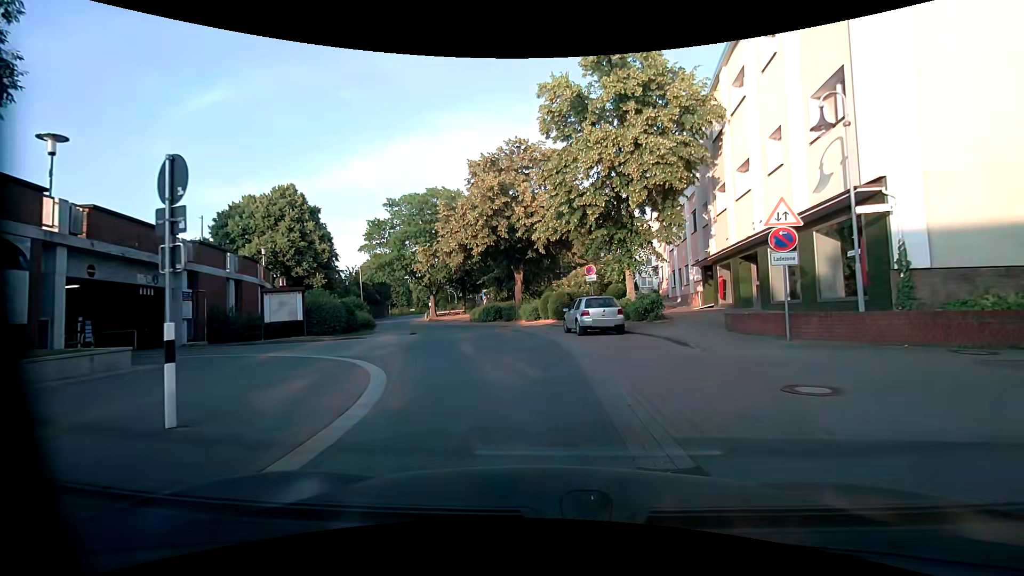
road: residential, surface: paving_stones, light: Day
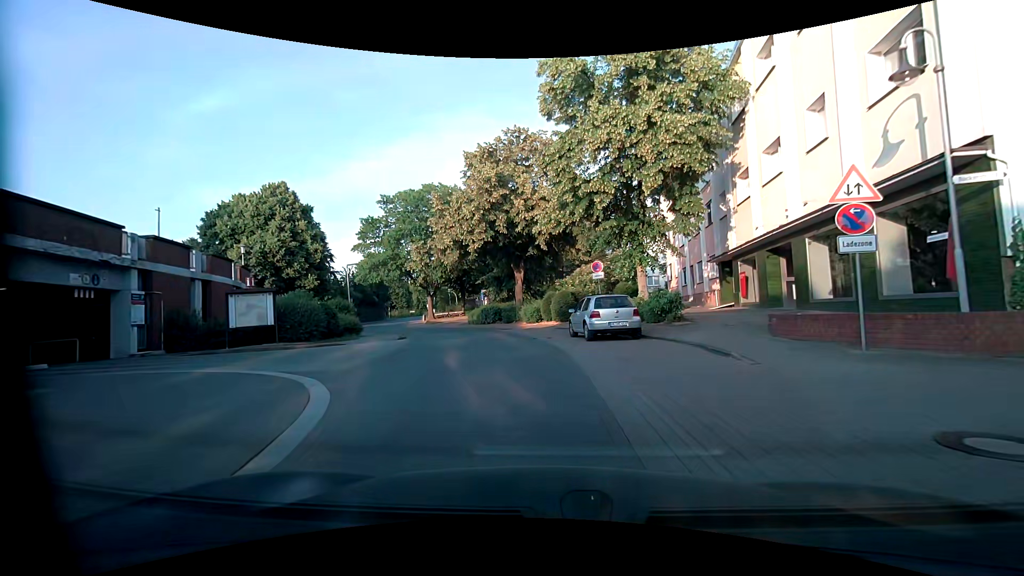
(0.0, +2.7) m; -2°
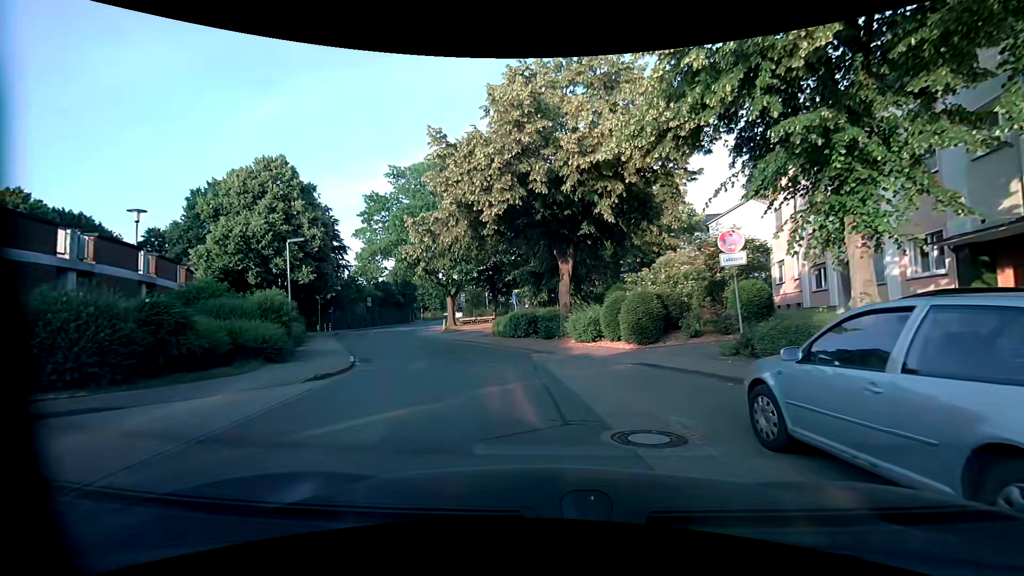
(-0.6, +13.1) m; -5°
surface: asphalt
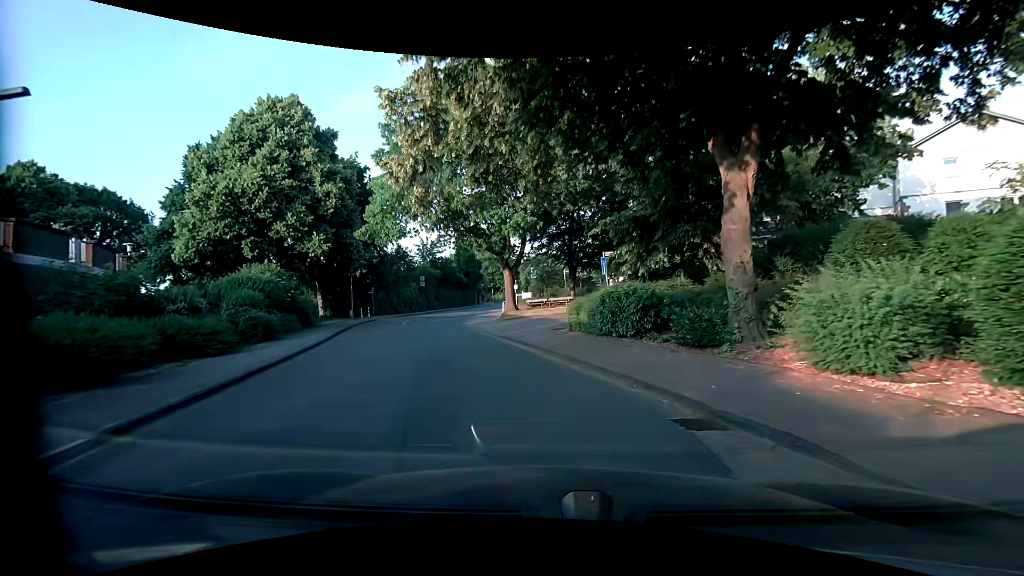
(-0.9, +14.3) m; -8°
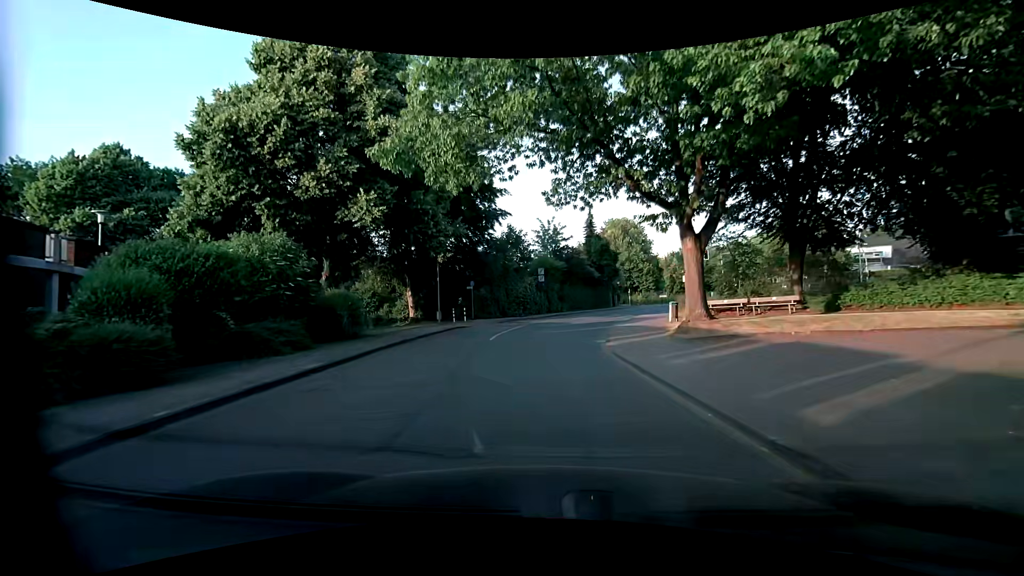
(-2.3, +15.3) m; -15°
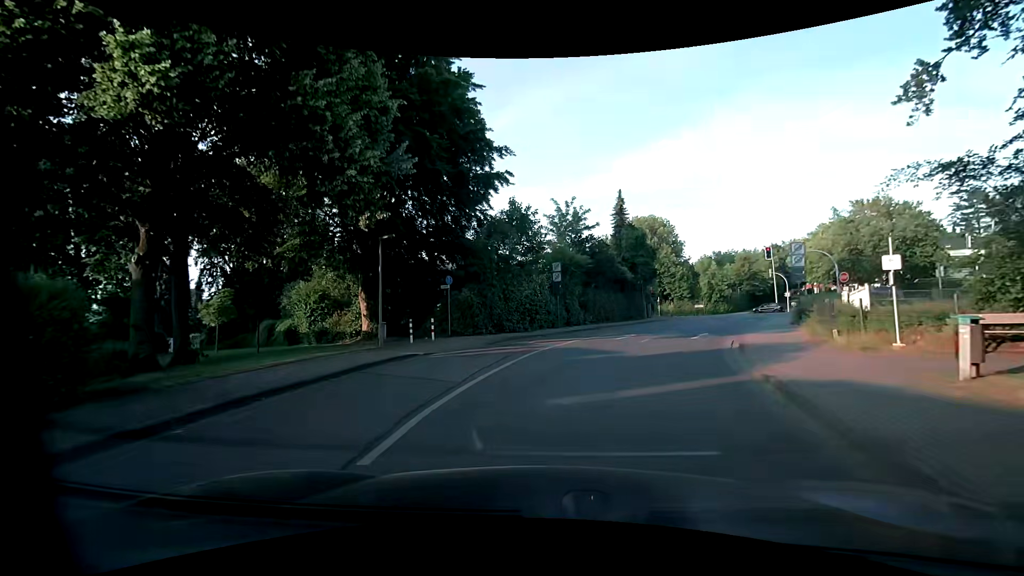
(-0.2, +14.2) m; -2°
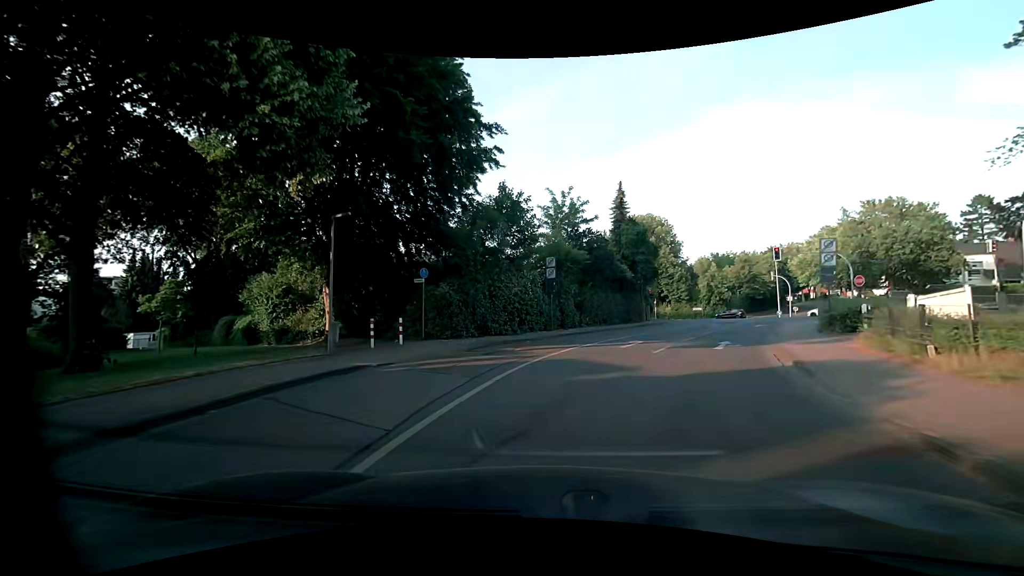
(0.0, +3.8) m; +2°
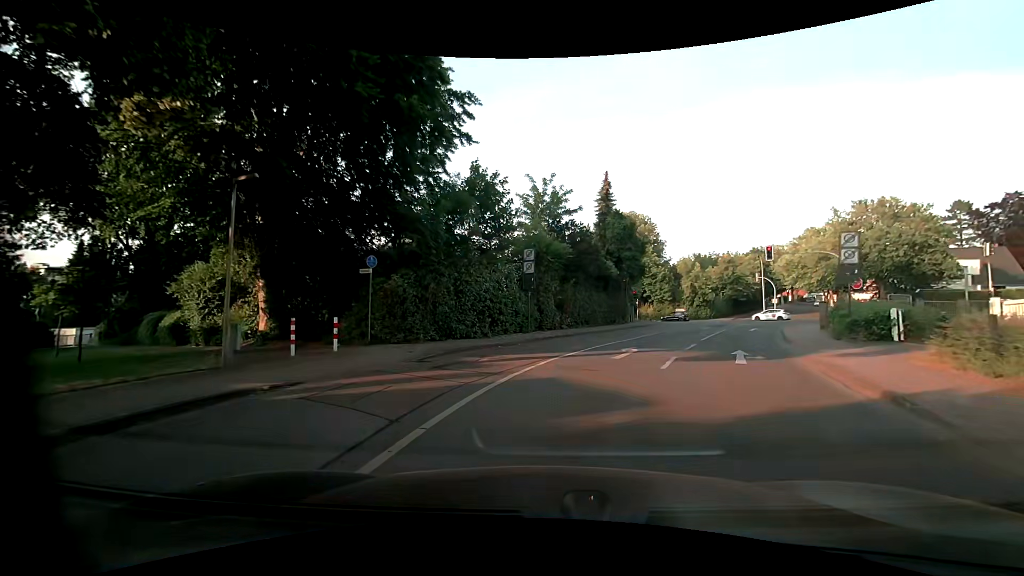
(0.0, +3.8) m; +1°
